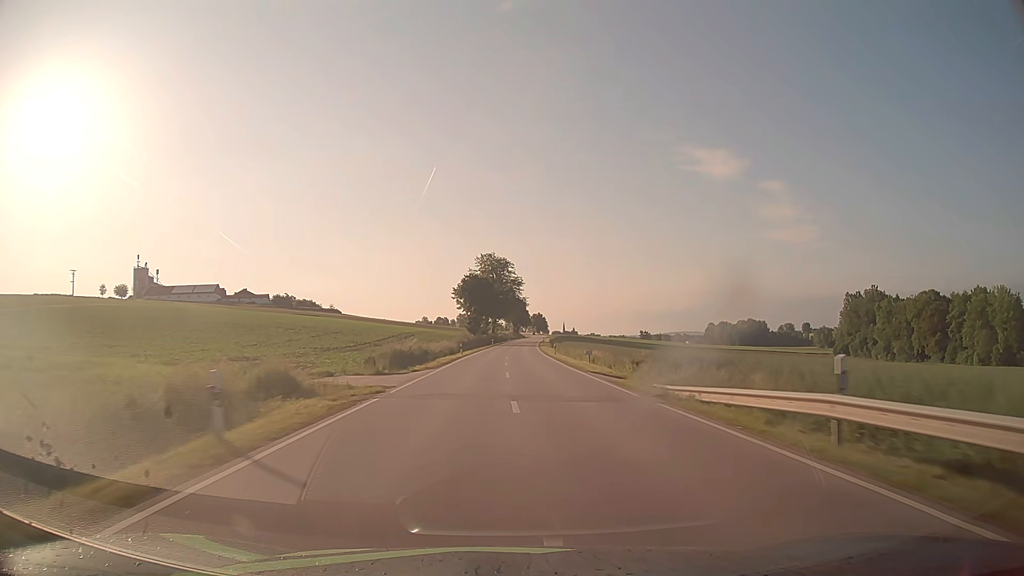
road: secondary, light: Day
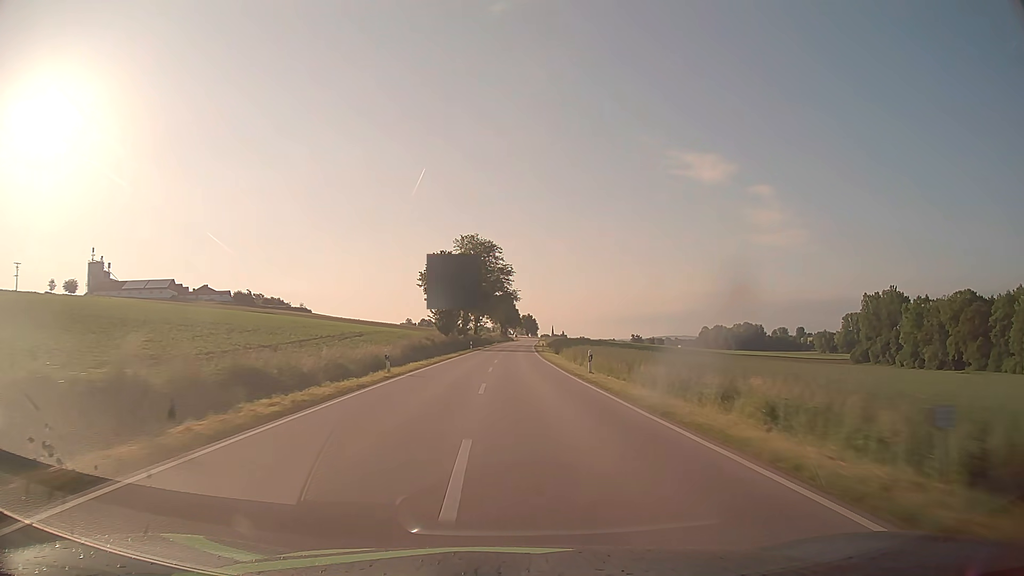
(+0.3, +31.7) m; +1°
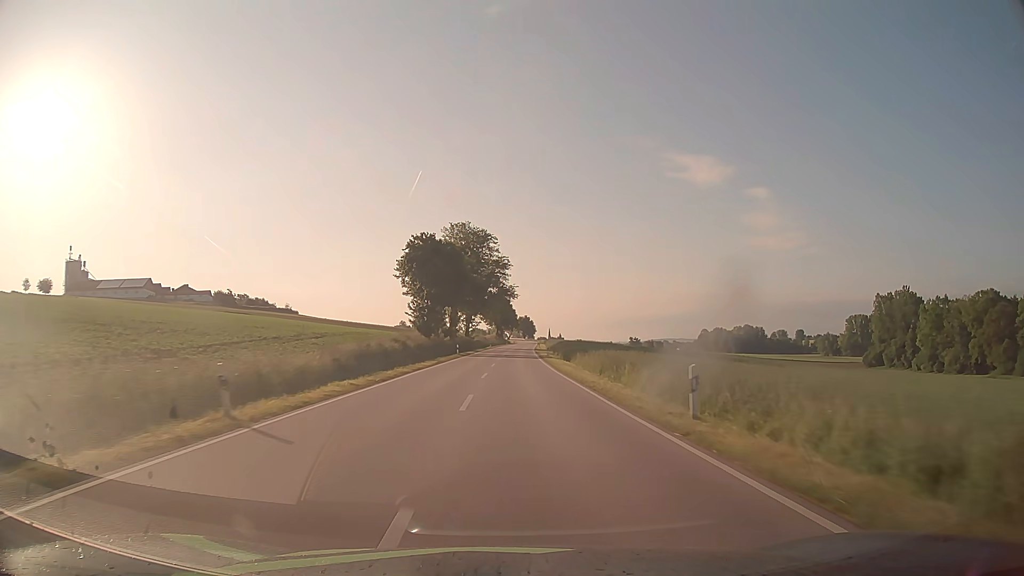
(0.0, +15.8) m; 0°
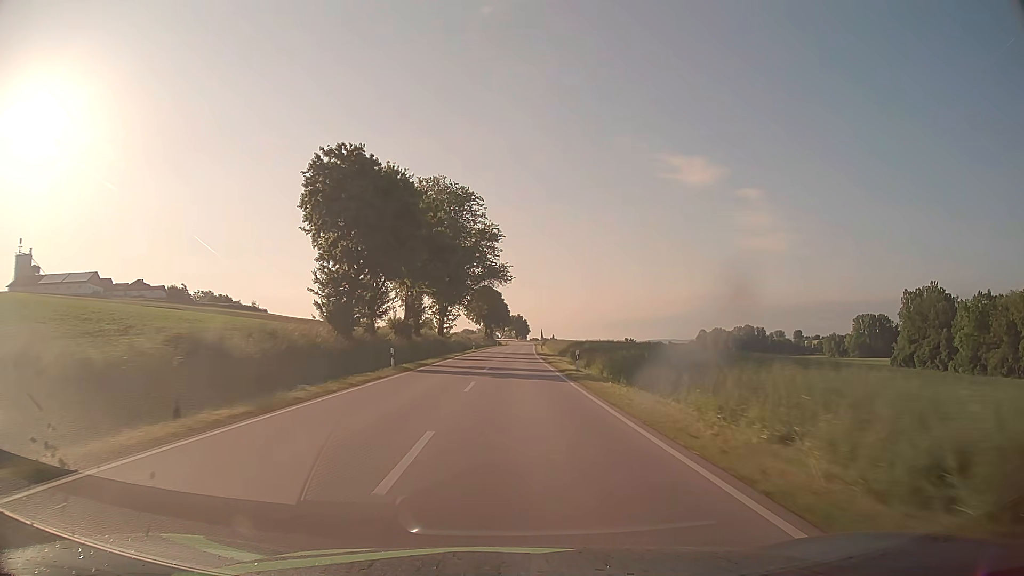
(+0.2, +31.7) m; +1°
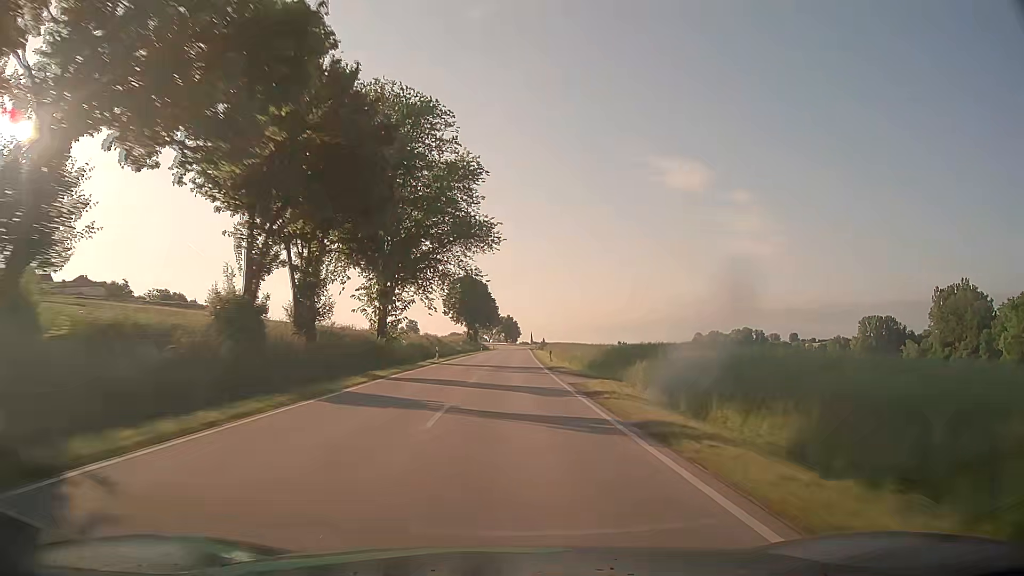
(+0.2, +31.7) m; +1°
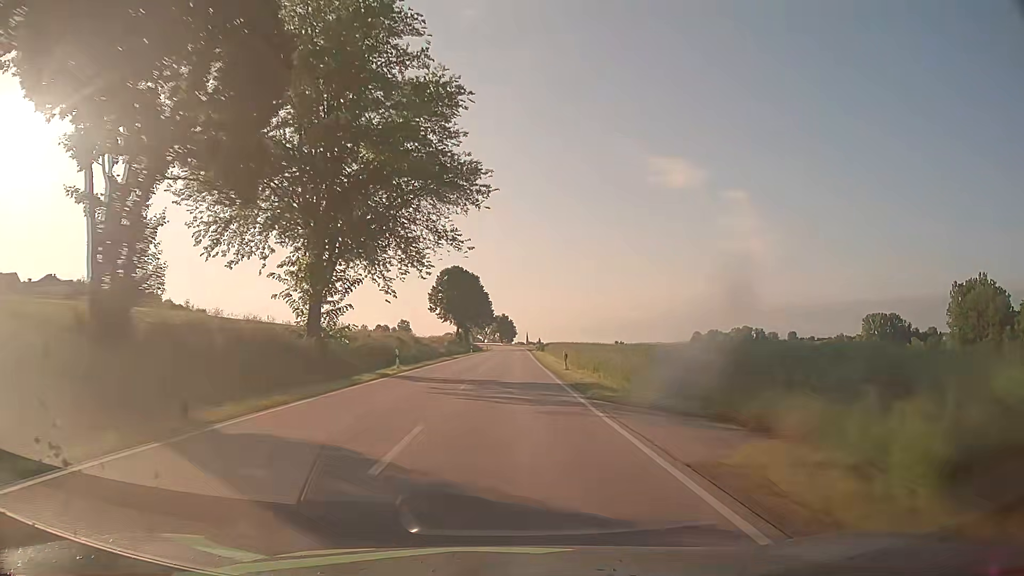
(+0.1, +15.8) m; 0°
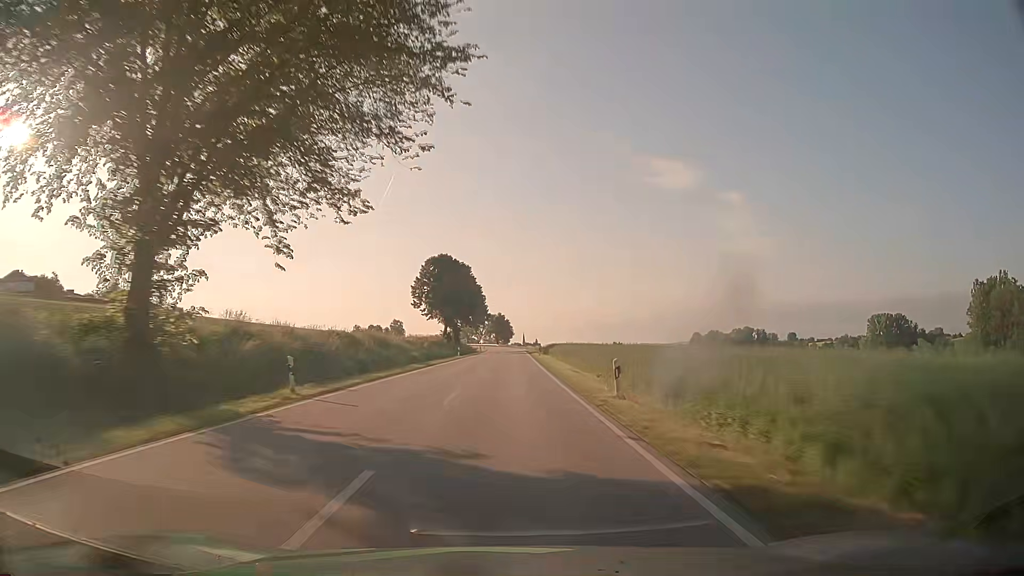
(0.0, +15.8) m; 0°
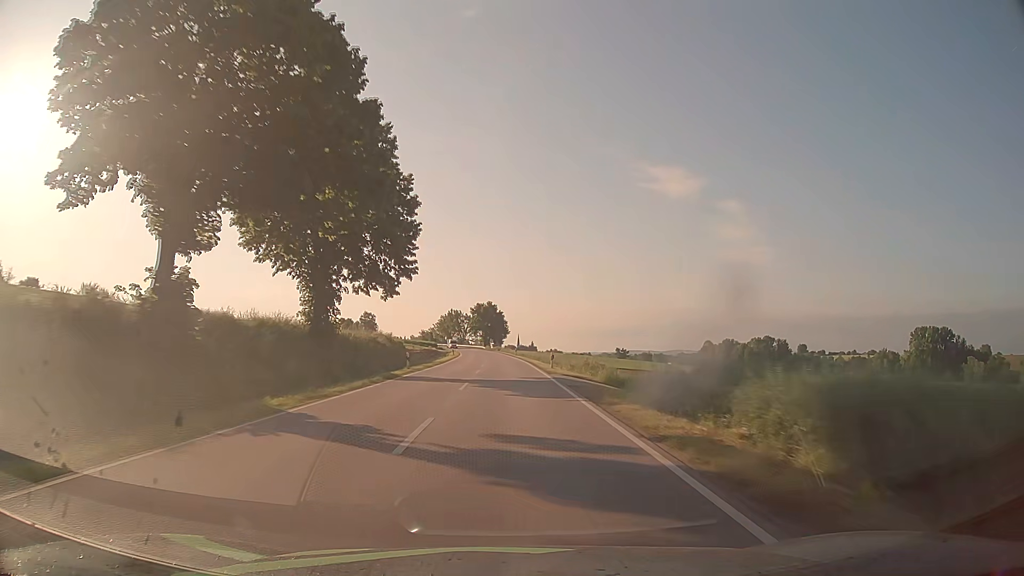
(+0.4, +79.1) m; 0°
(0, +10) (0, +20) (0, +30) (0, +40) (0, +50) (0, +60) (-1, +70) (-1, +80) (-1, +90) (-2, +100) m
